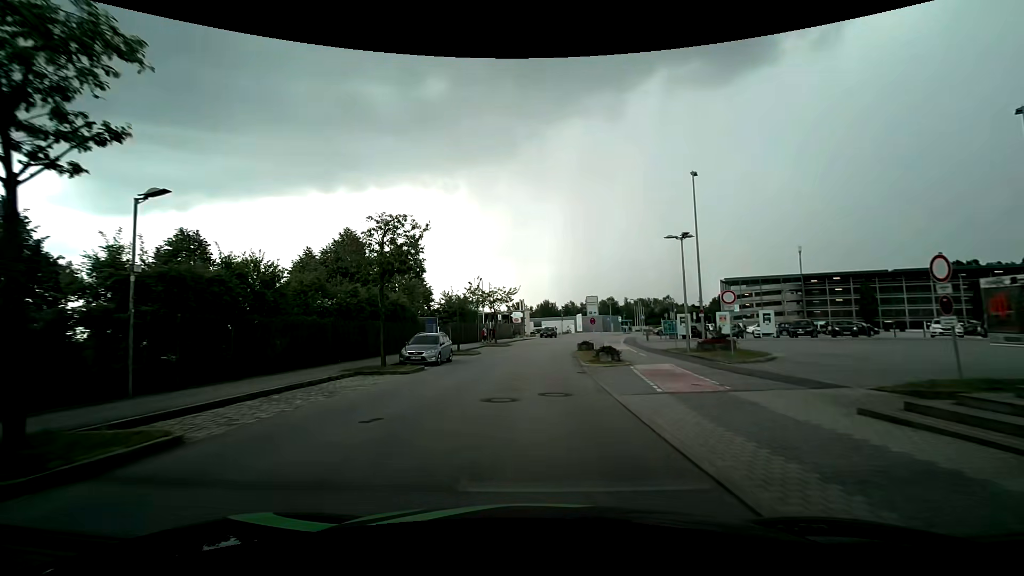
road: residential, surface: asphalt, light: Day
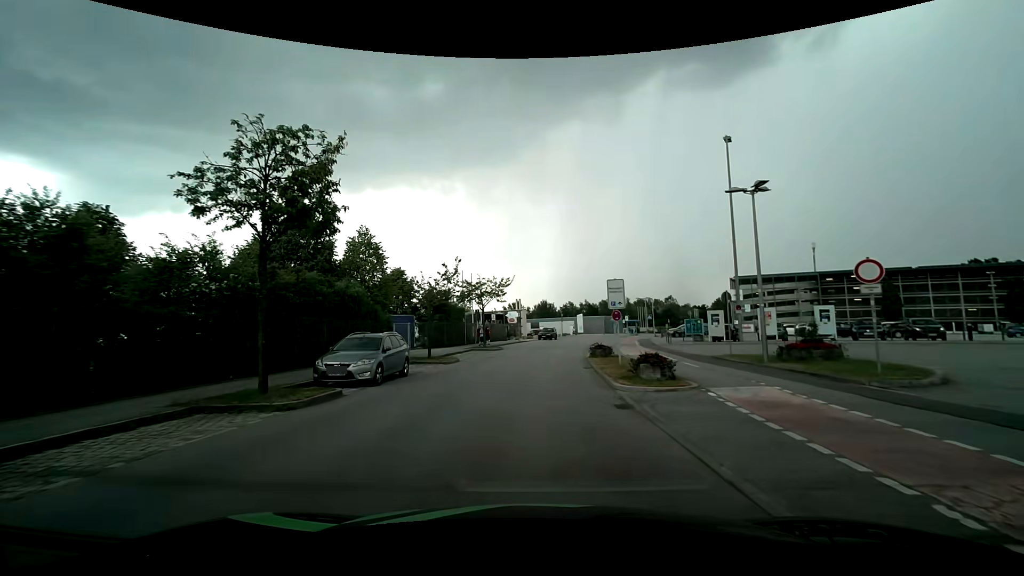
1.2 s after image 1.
(0.0, +8.8) m; 0°
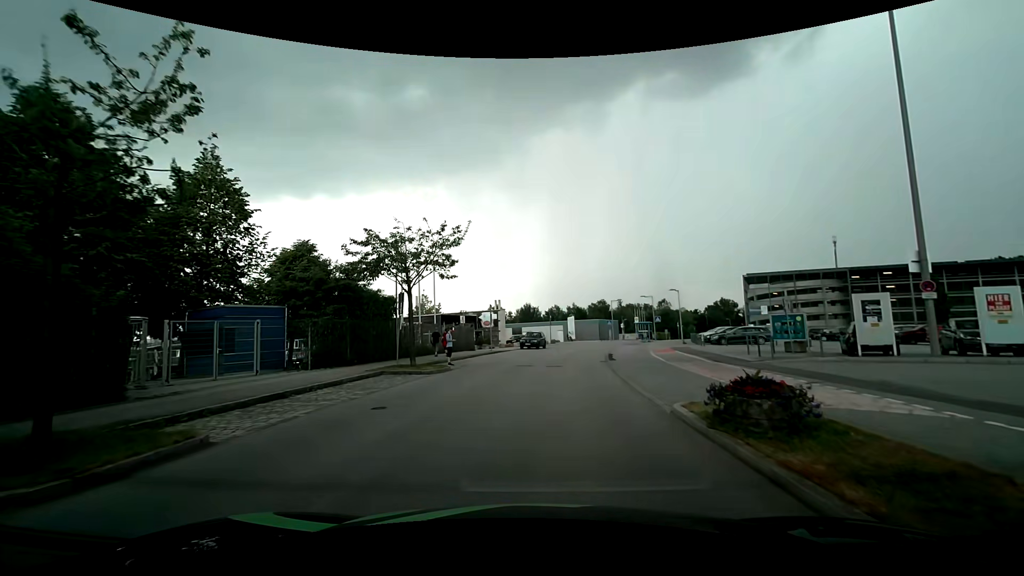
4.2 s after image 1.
(+0.4, +19.1) m; +2°
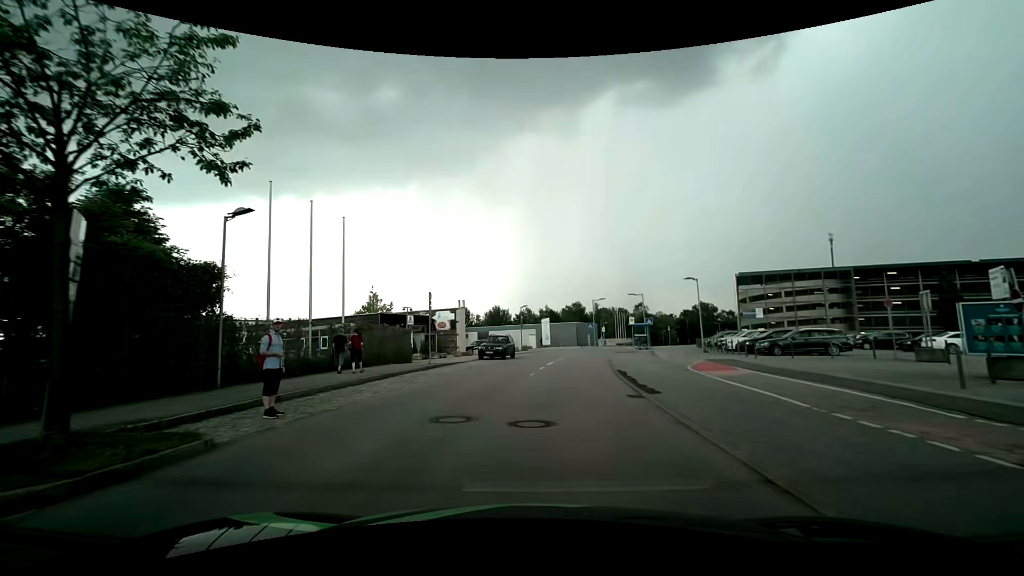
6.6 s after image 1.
(+0.3, +13.8) m; +3°
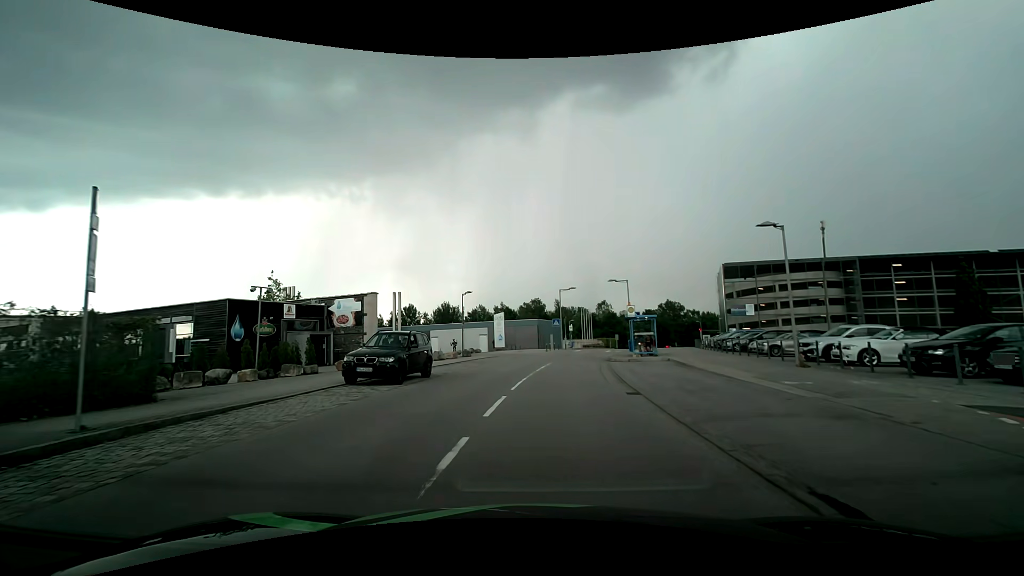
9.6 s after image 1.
(+0.6, +17.6) m; +5°
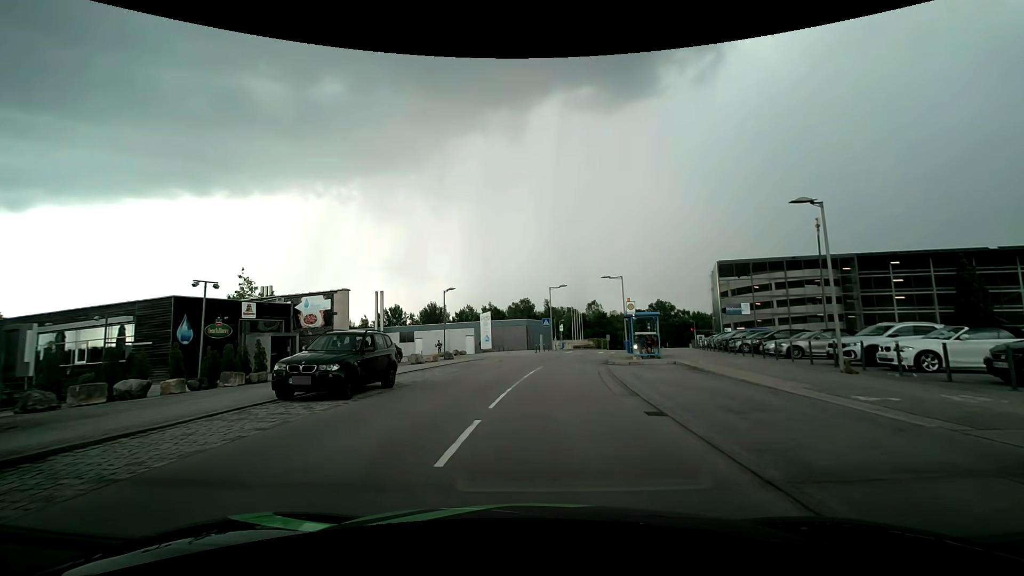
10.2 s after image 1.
(0.0, +3.4) m; +1°
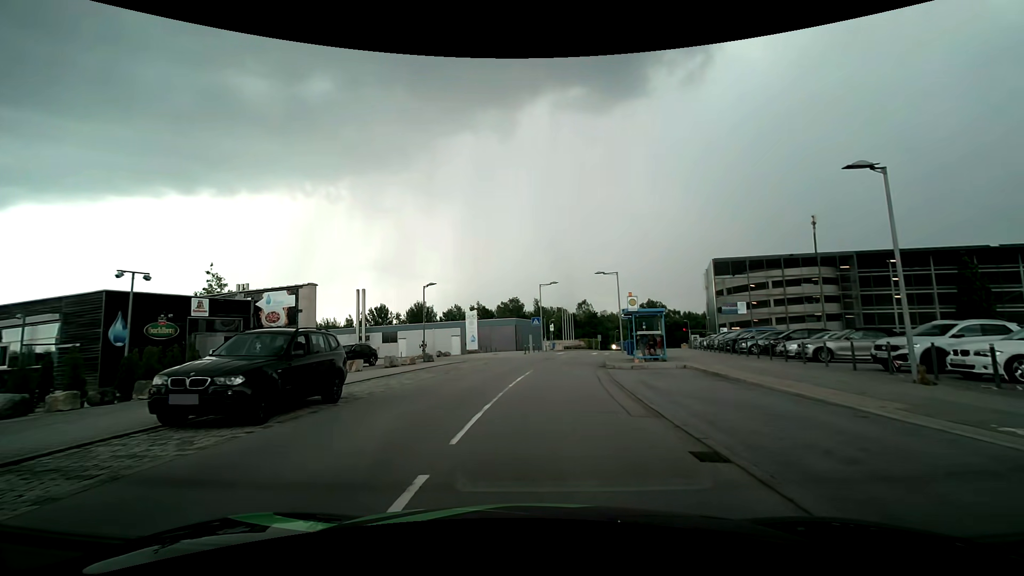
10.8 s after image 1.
(0.0, +3.3) m; +1°
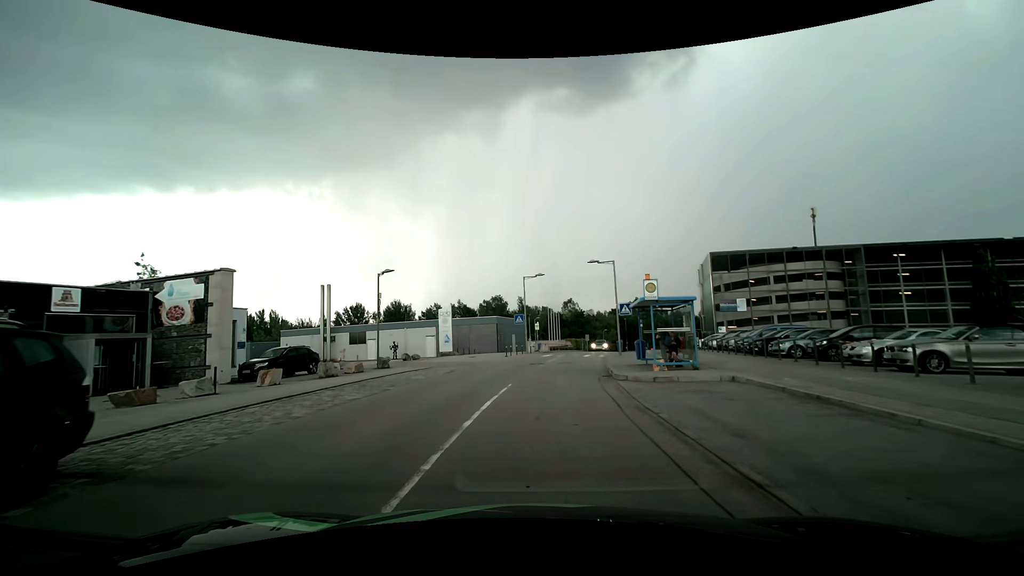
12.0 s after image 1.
(+0.1, +6.6) m; +2°
